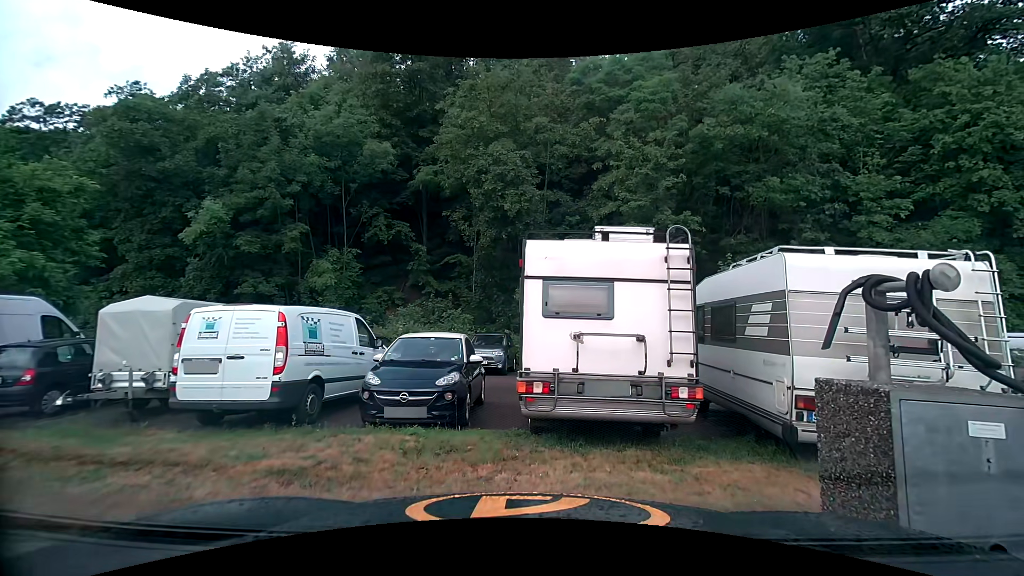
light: Day
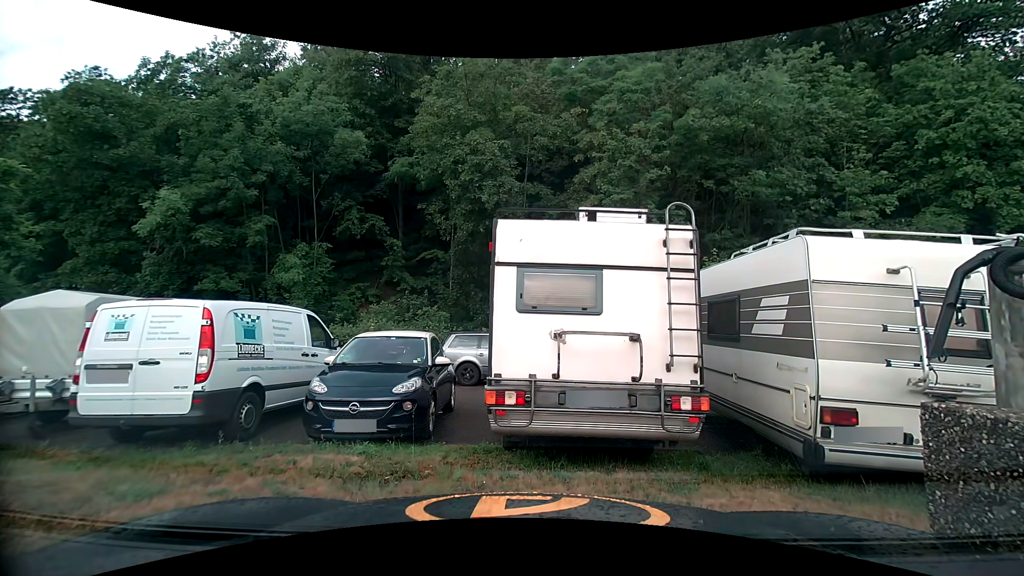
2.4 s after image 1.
(0.0, +1.1) m; 0°
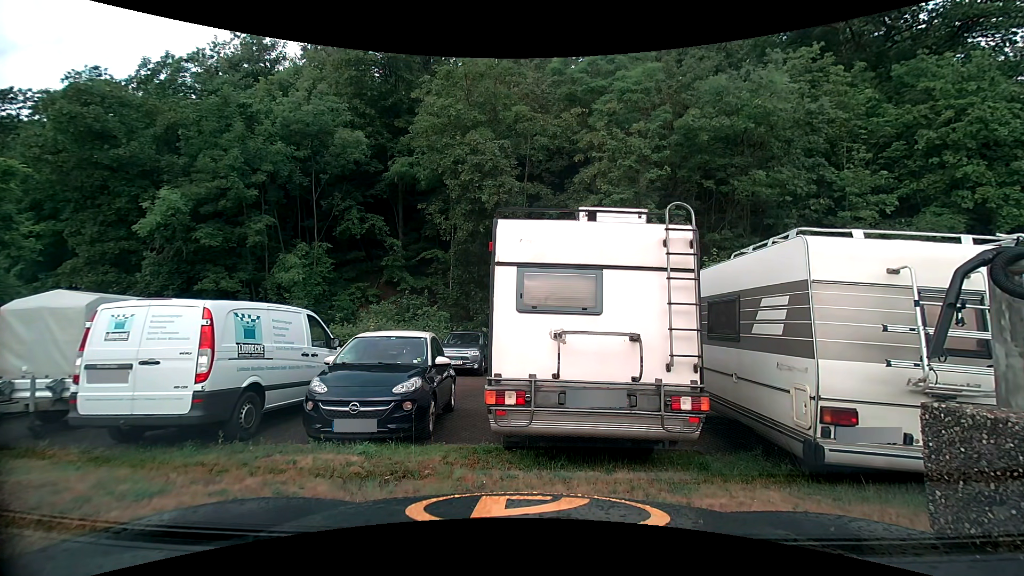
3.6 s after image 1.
(0.0, 0.0) m; 0°
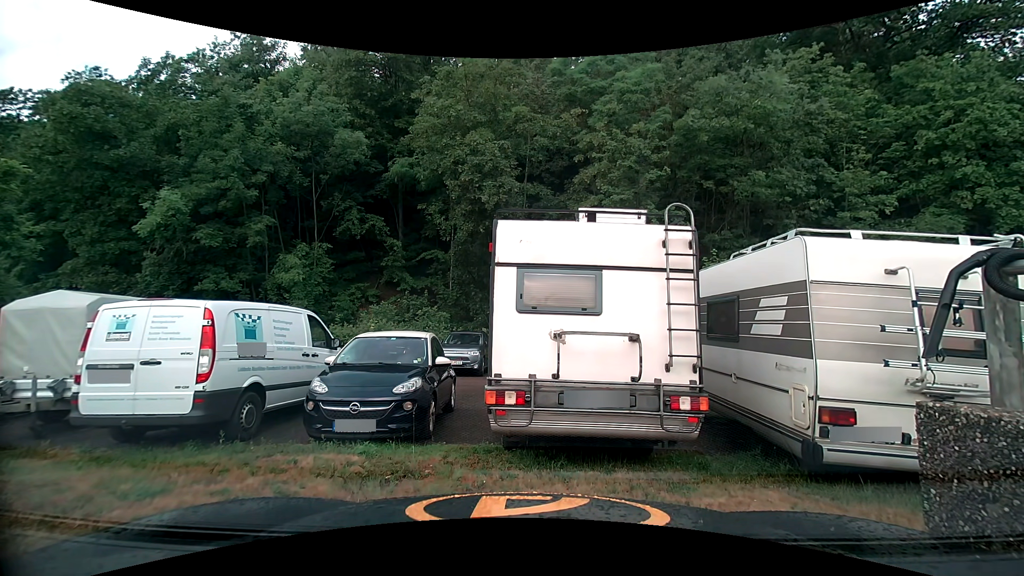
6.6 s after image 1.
(0.0, +0.1) m; 0°
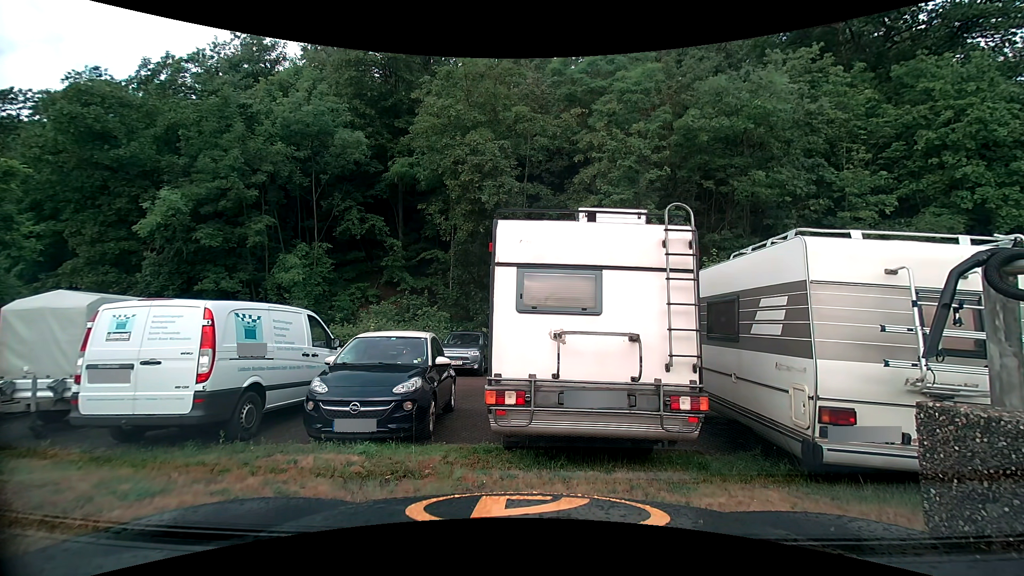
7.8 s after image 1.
(0.0, 0.0) m; 0°
